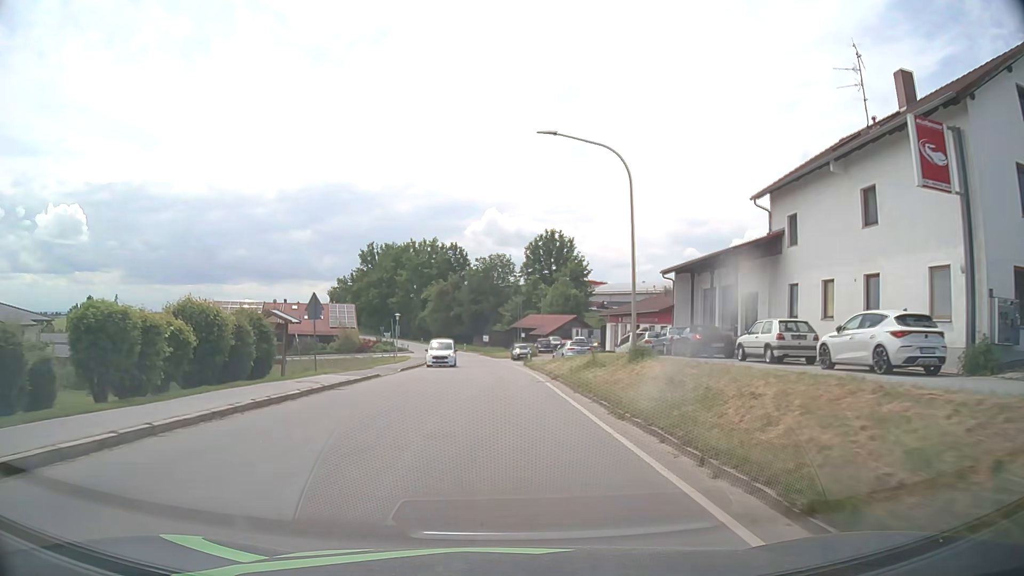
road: tertiary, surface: asphalt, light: Day
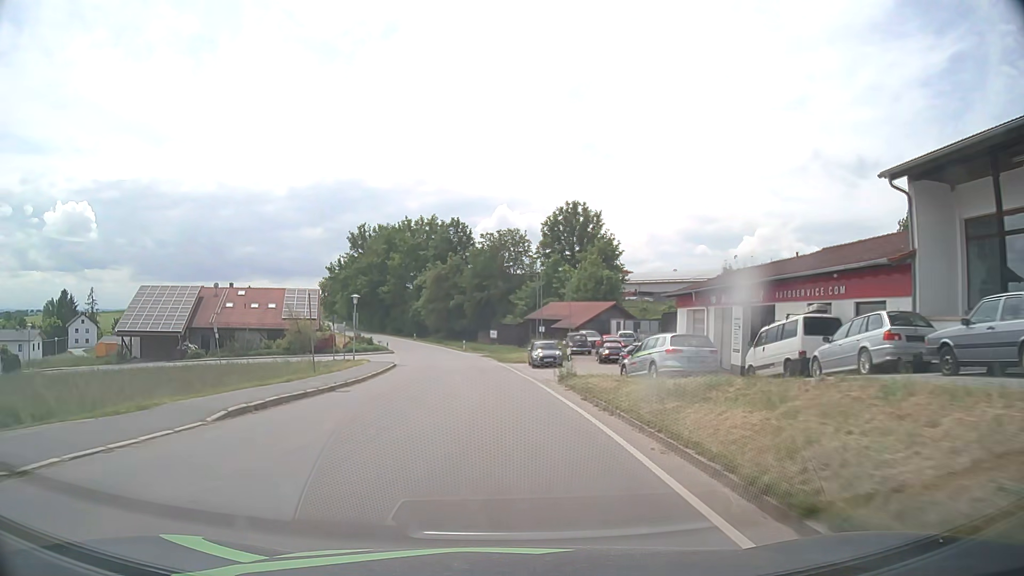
(-0.2, +23.4) m; -1°
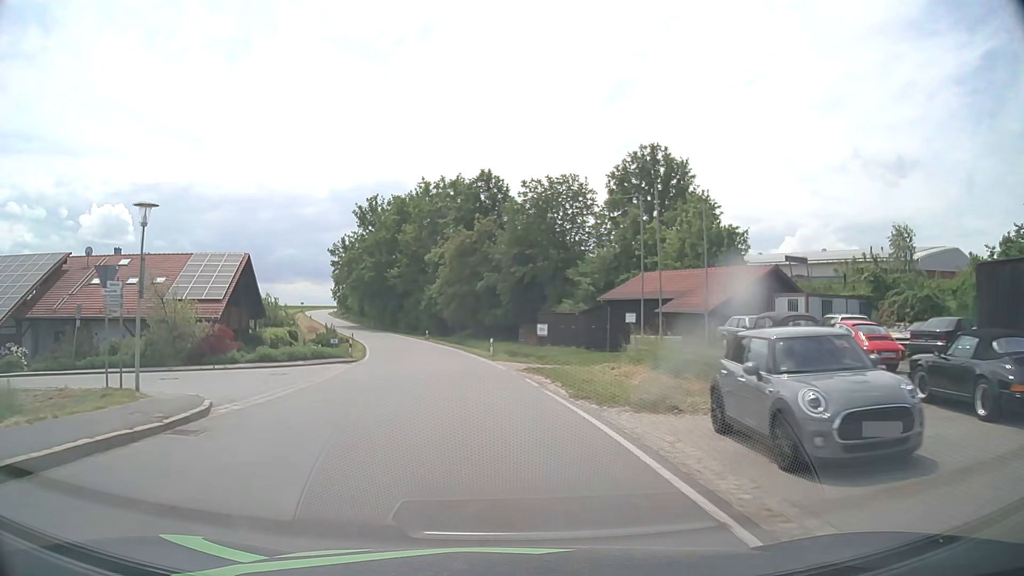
(-0.6, +30.9) m; -3°
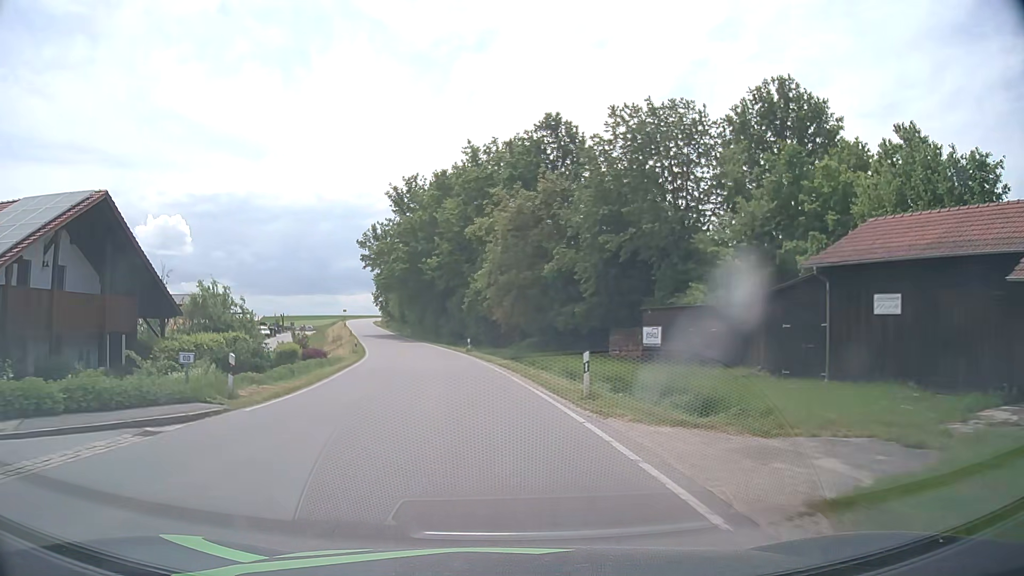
(-1.0, +22.8) m; -5°
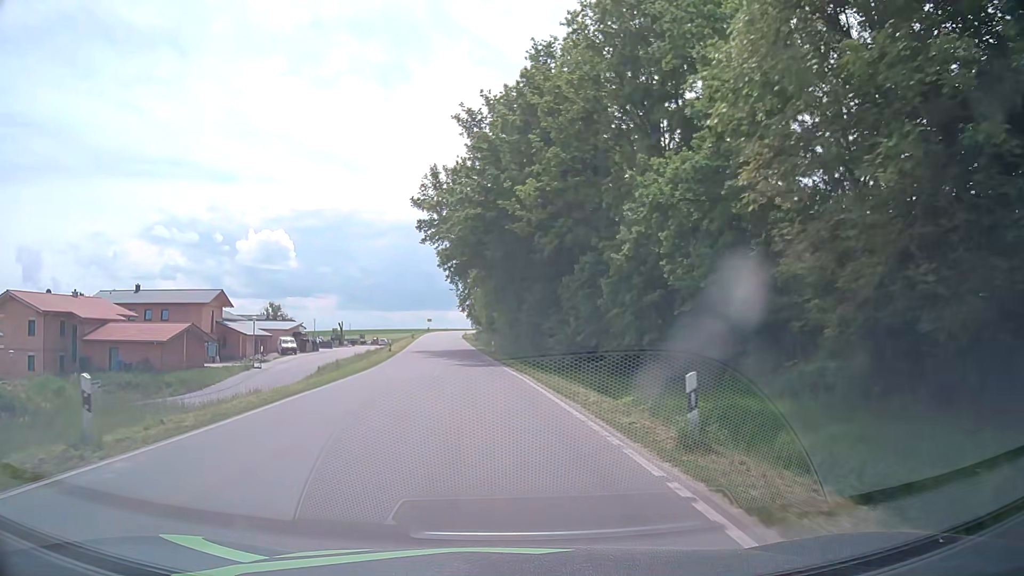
(-3.1, +37.5) m; -9°
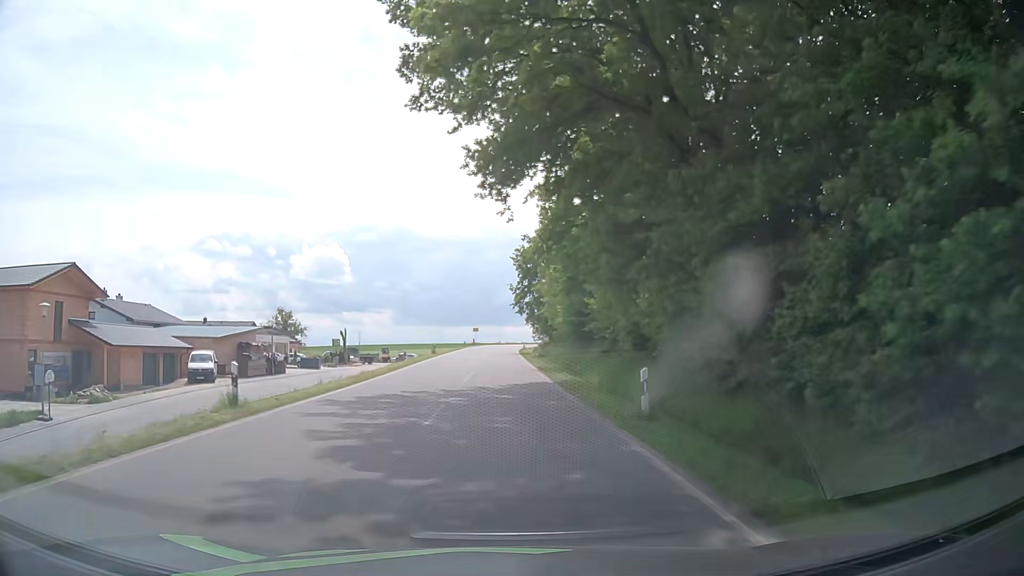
(-2.4, +37.5) m; -5°
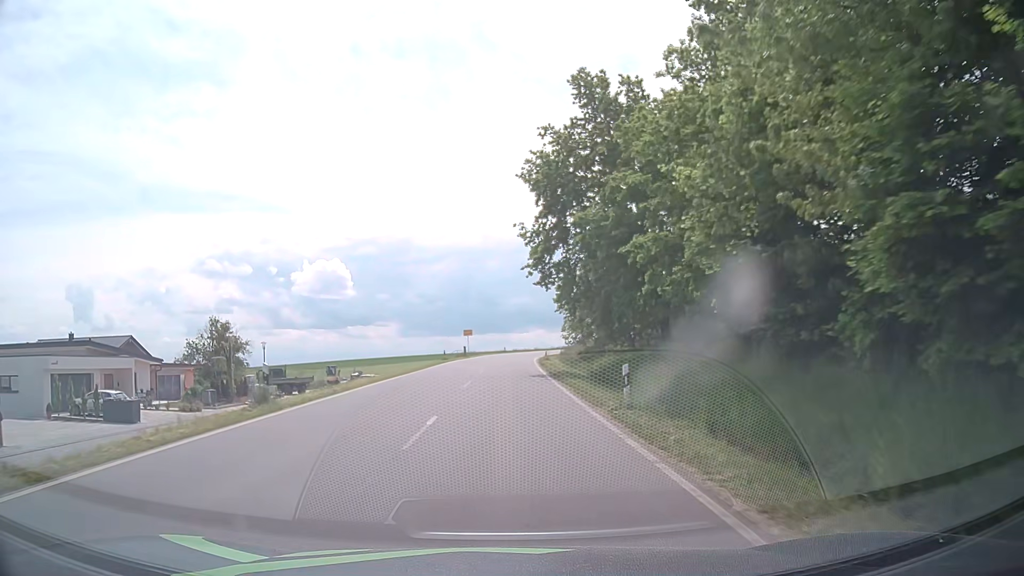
(-0.7, +38.0) m; -1°
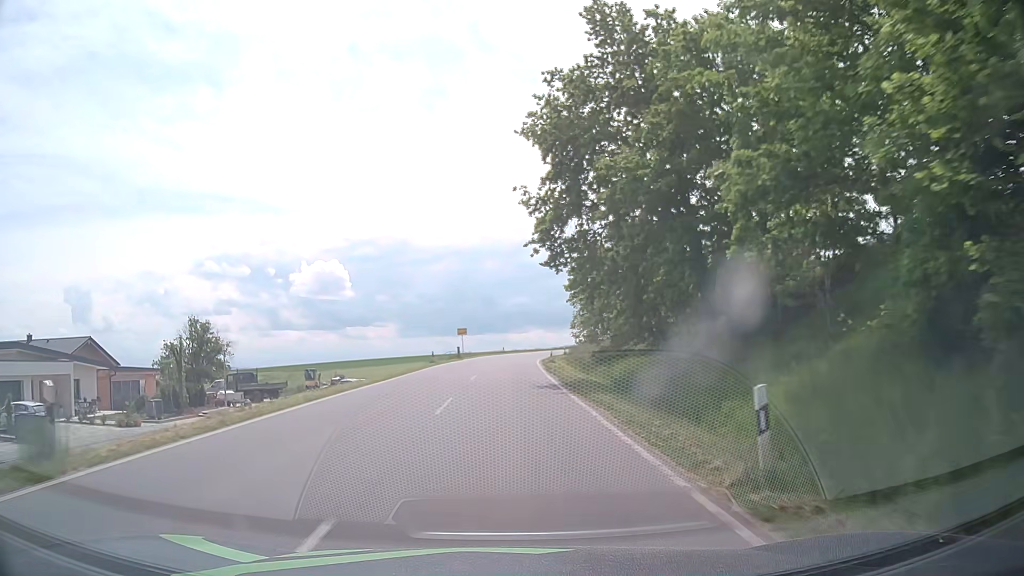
(0.0, +7.6) m; 0°
